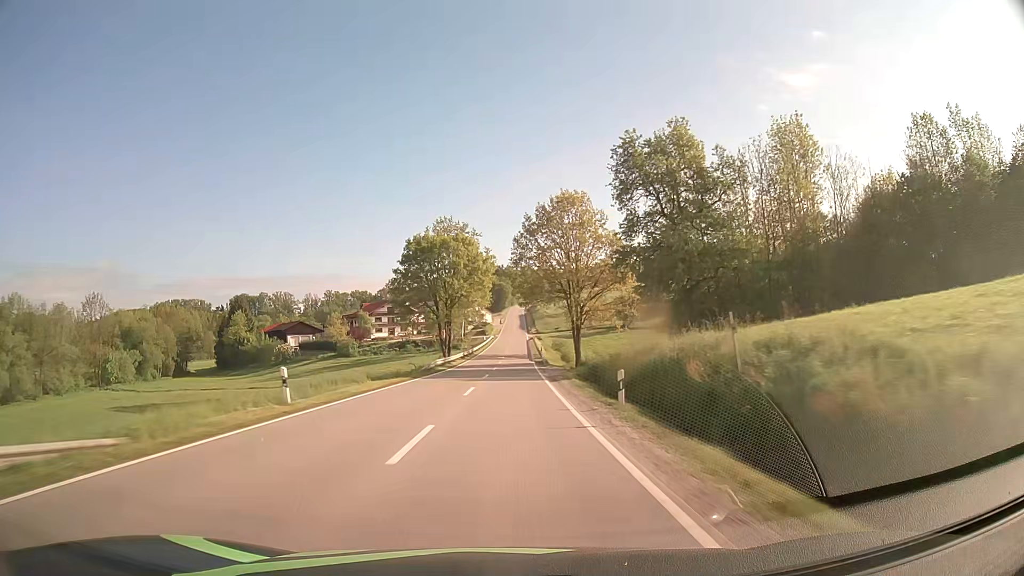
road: secondary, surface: asphalt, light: Day
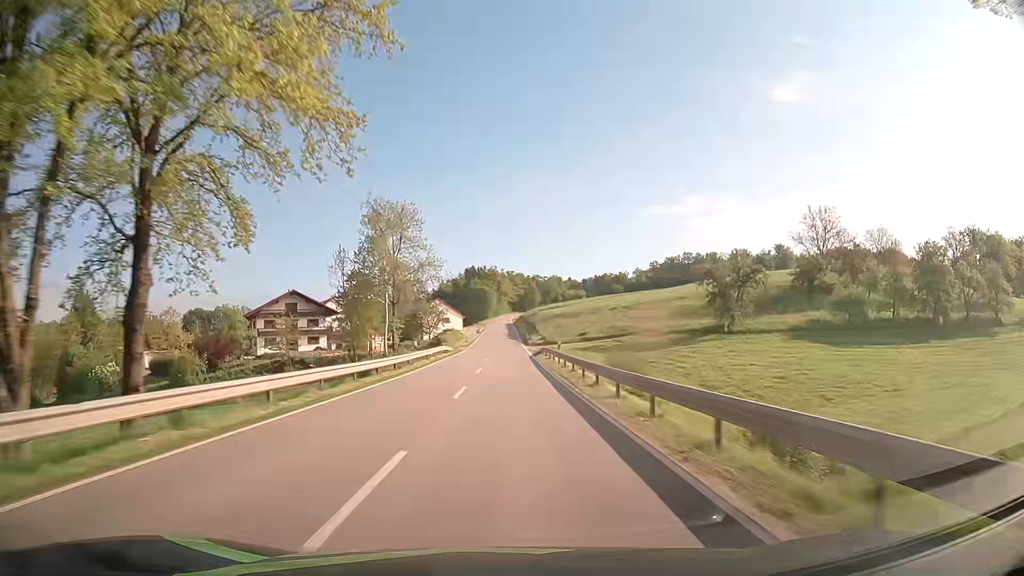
(+1.1, +75.7) m; +1°
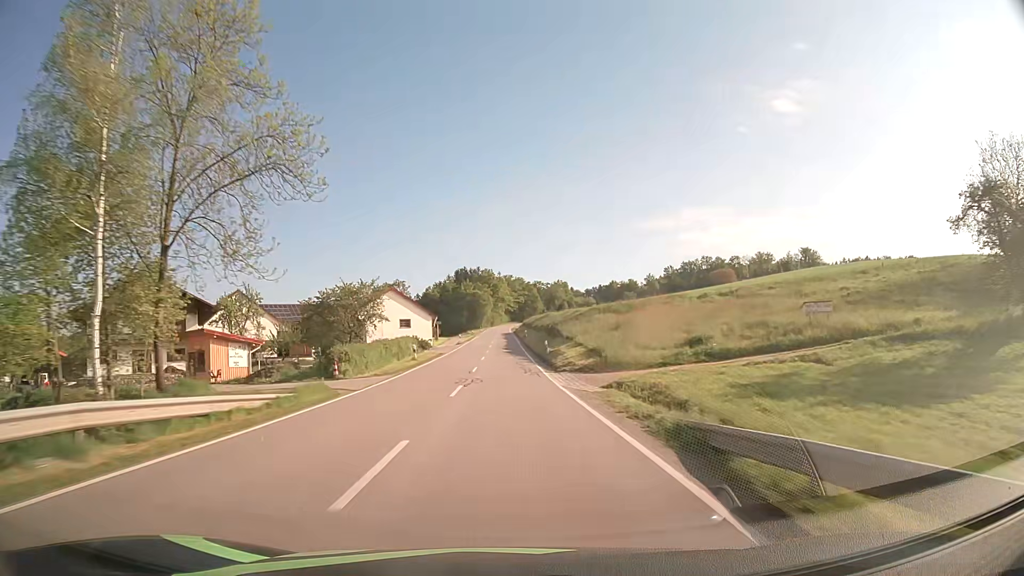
(+0.1, +47.1) m; 0°
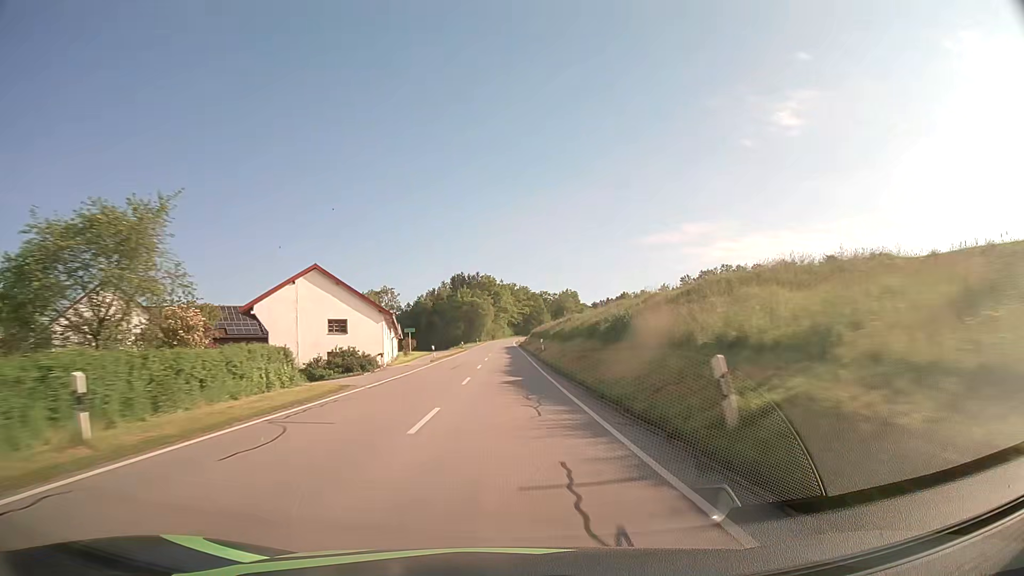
(0.0, +31.5) m; 0°
